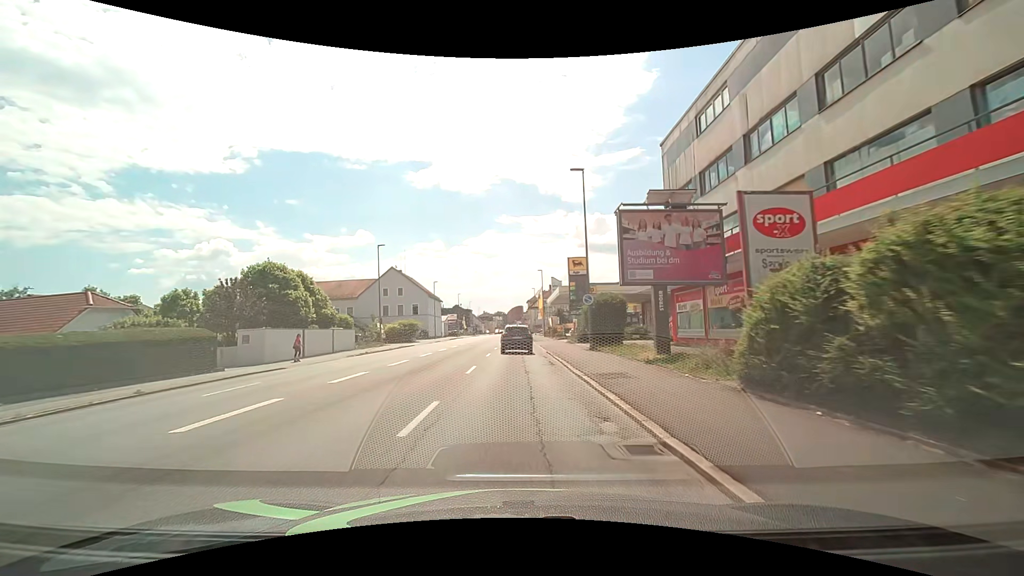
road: tertiary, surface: asphalt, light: Day
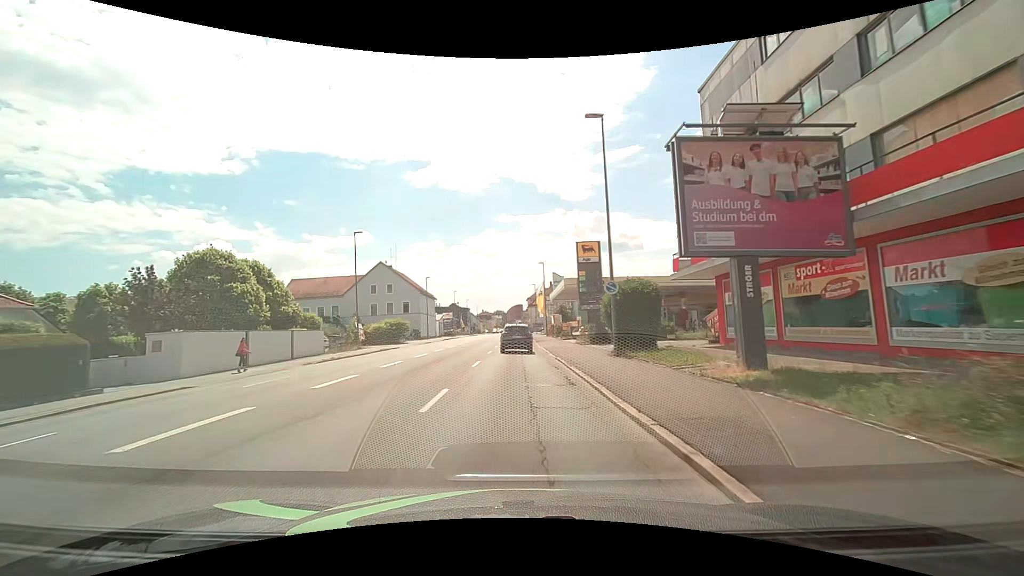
(0.0, +7.0) m; 0°
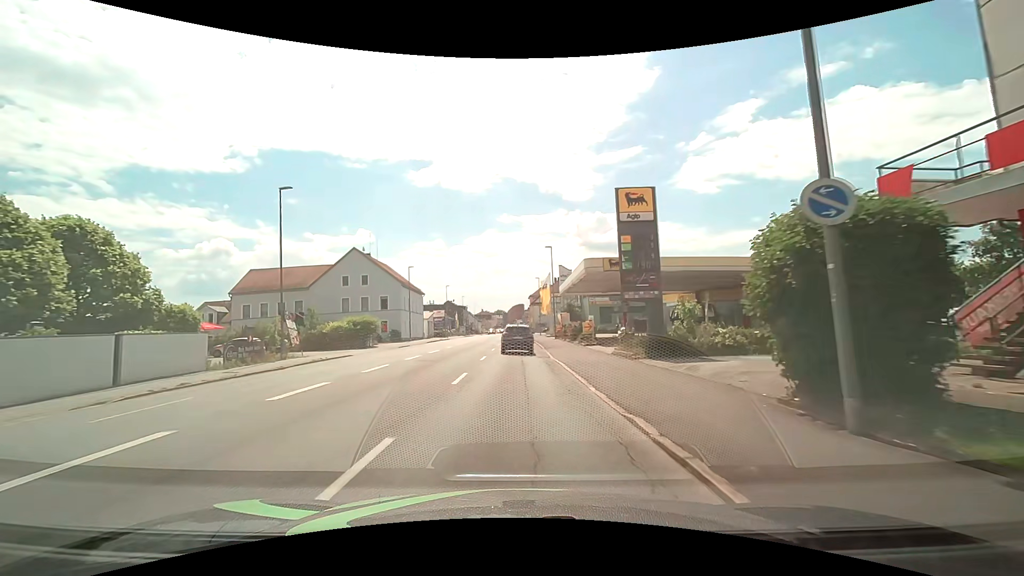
(0.0, +14.2) m; 0°
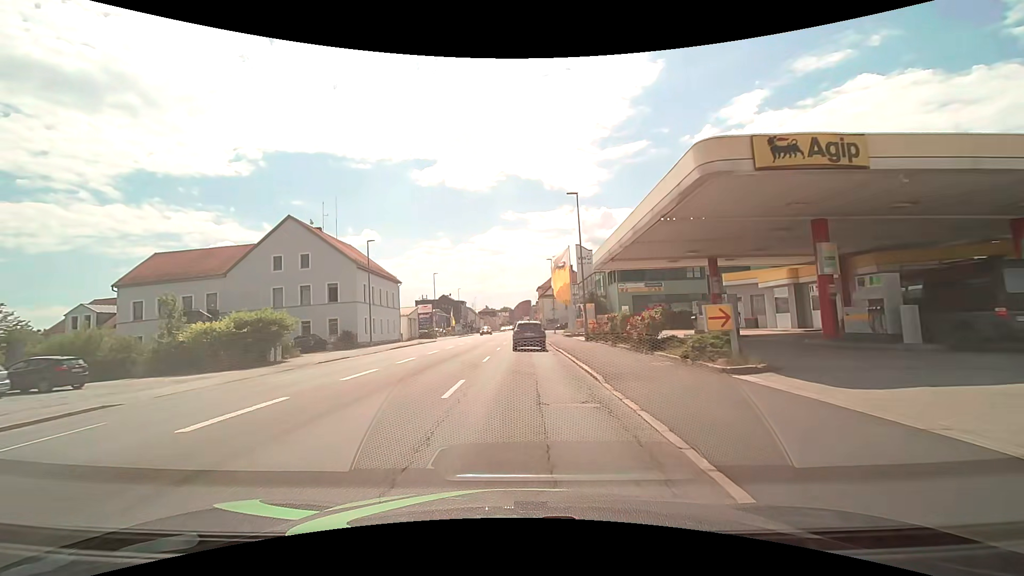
(-0.2, +21.0) m; -1°
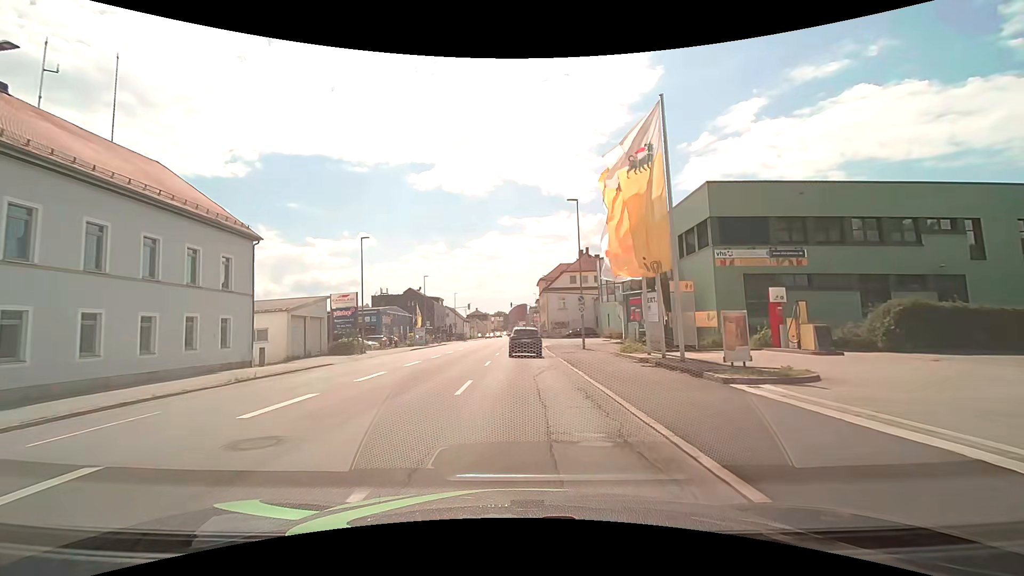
(+0.2, +34.7) m; 0°
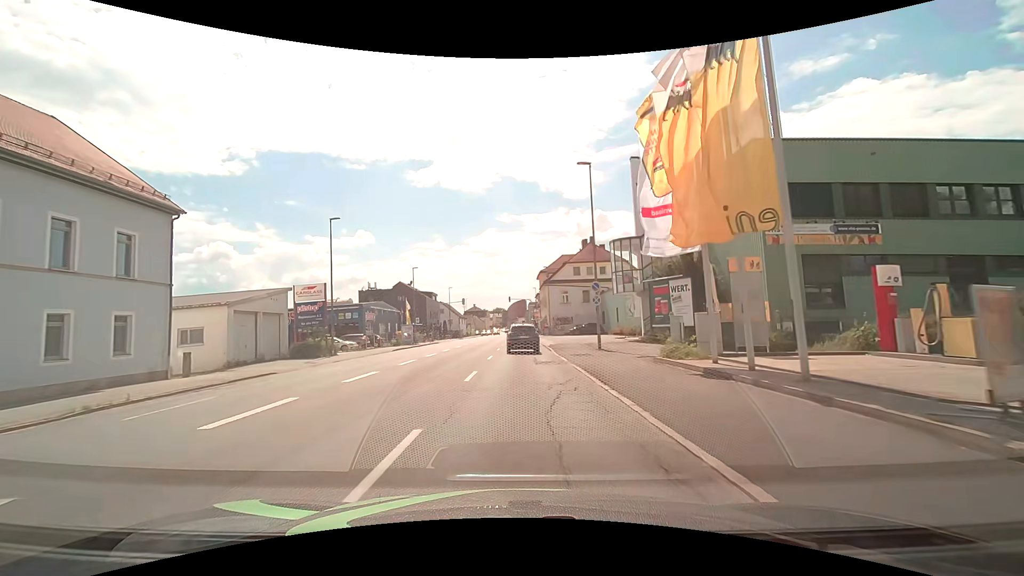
(0.0, +7.0) m; 0°
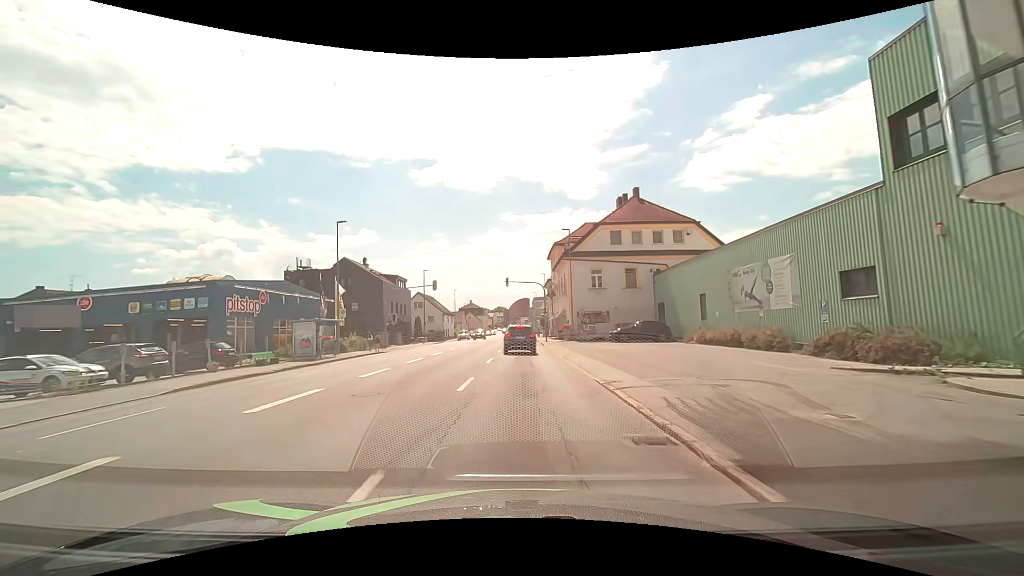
(0.0, +29.0) m; 0°
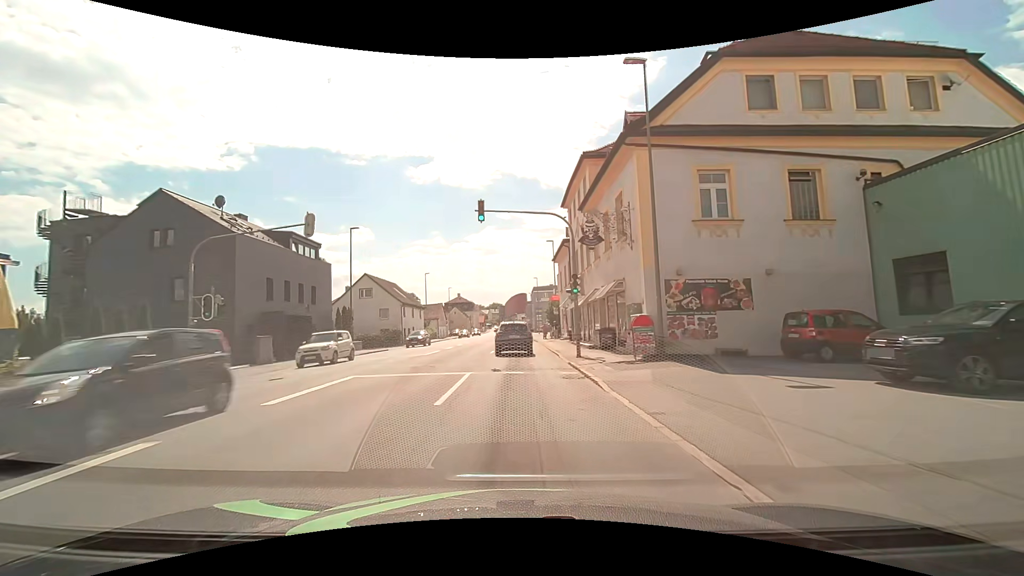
(+0.2, +29.2) m; +1°
